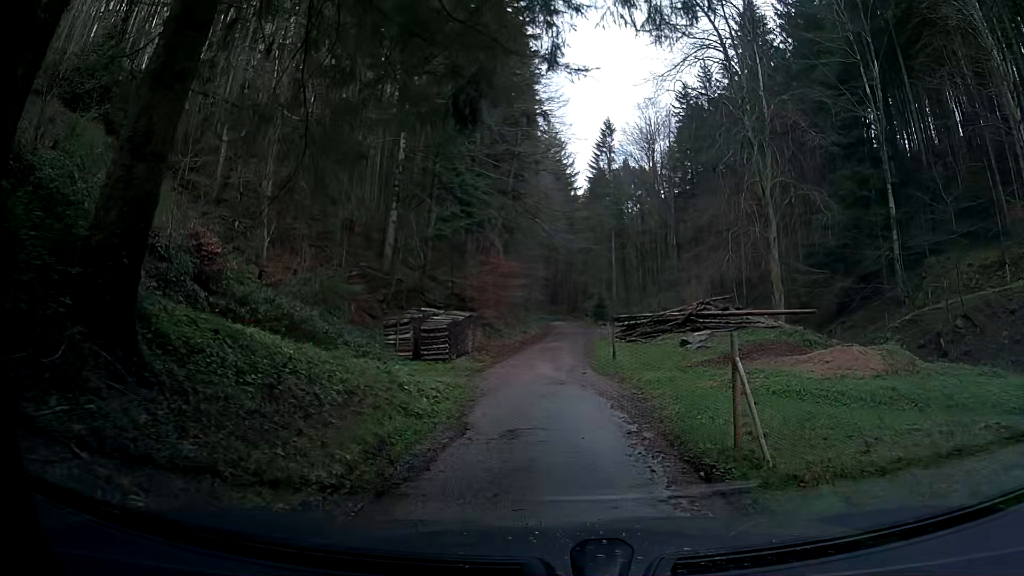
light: Day
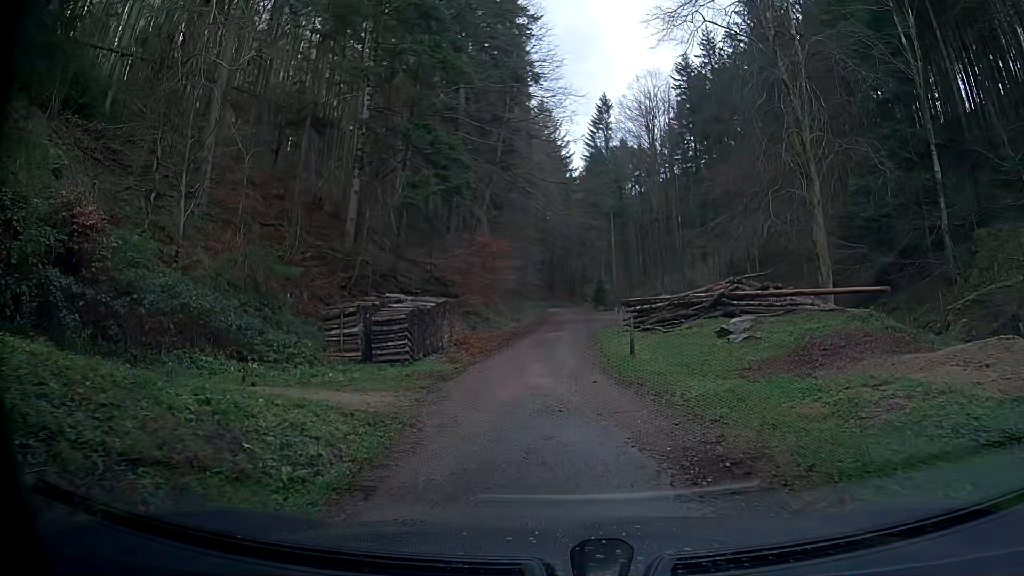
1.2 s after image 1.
(+0.1, +6.3) m; +1°
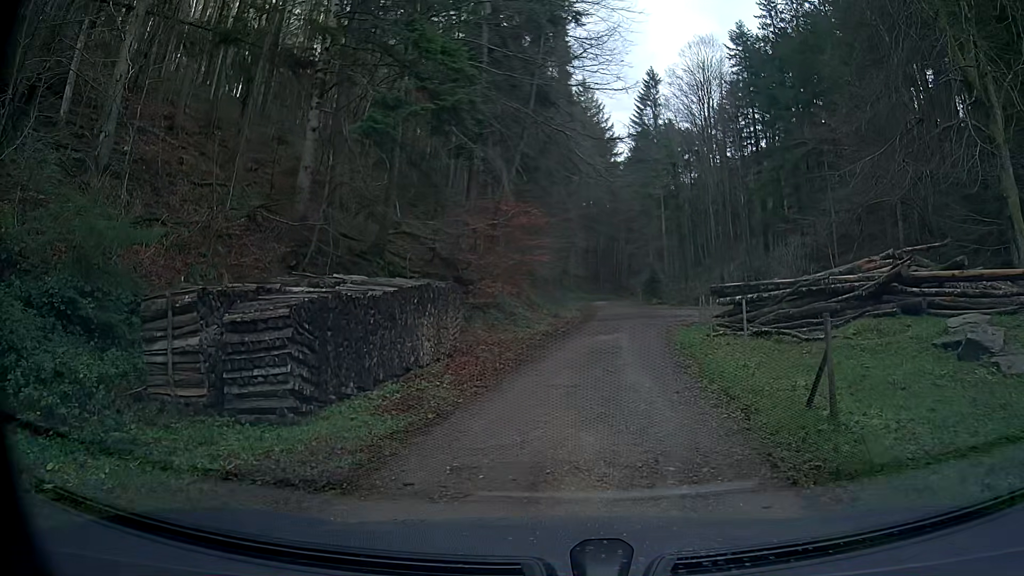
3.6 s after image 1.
(-0.4, +10.4) m; -3°
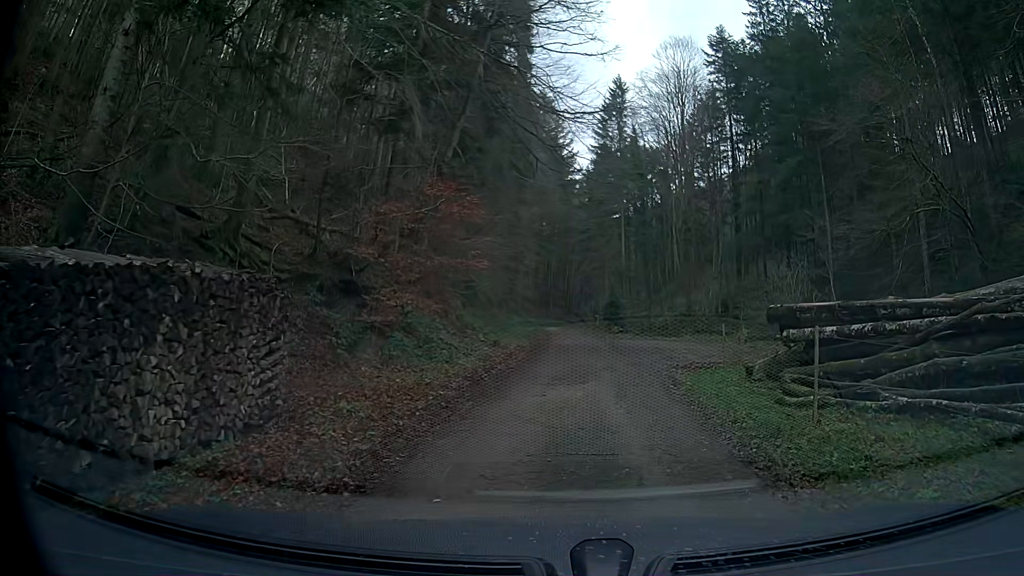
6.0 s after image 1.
(+0.2, +9.3) m; +4°
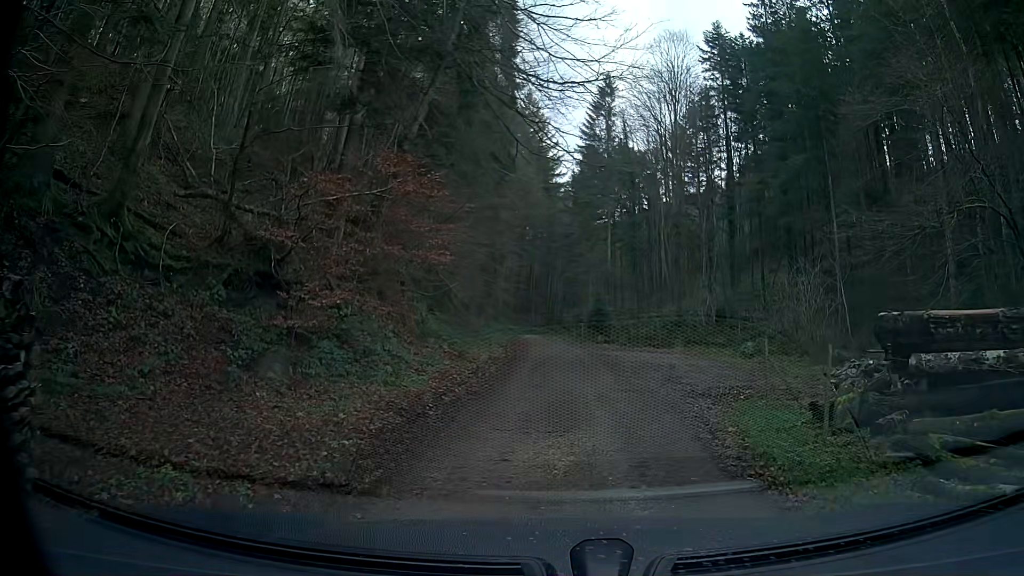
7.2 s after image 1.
(+0.1, +4.6) m; +3°
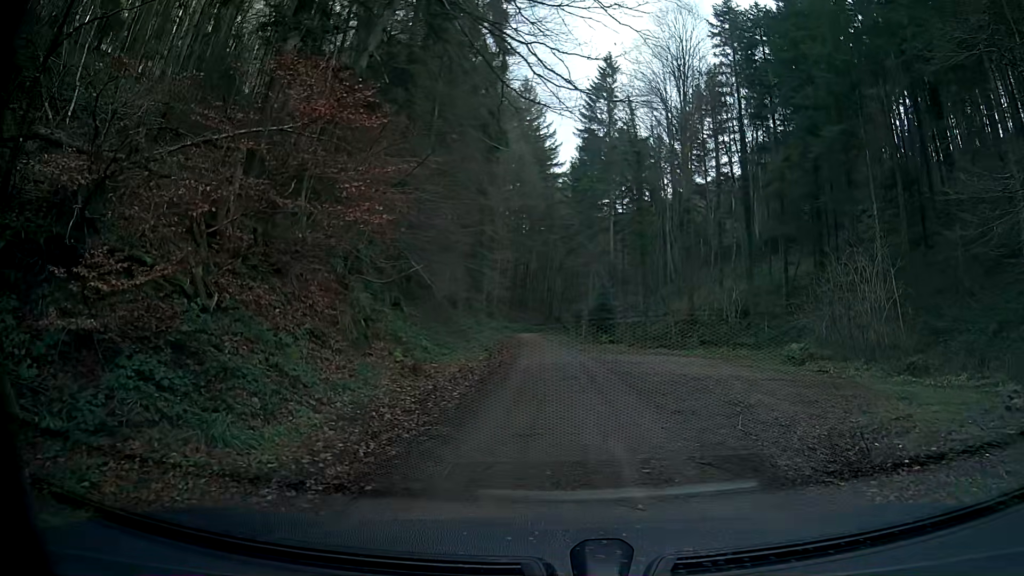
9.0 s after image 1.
(-0.1, +6.9) m; -2°
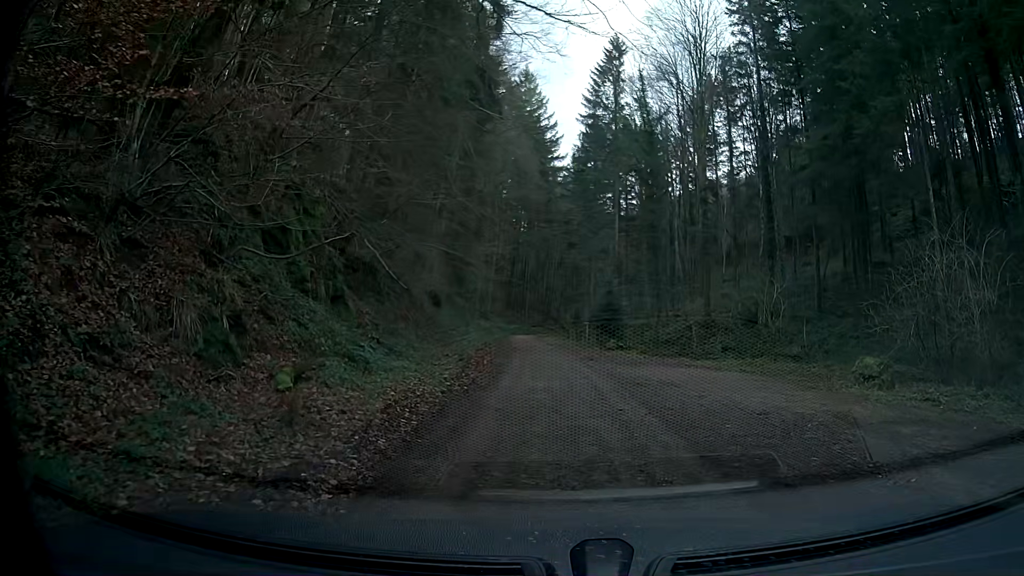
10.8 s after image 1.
(0.0, +7.2) m; 0°
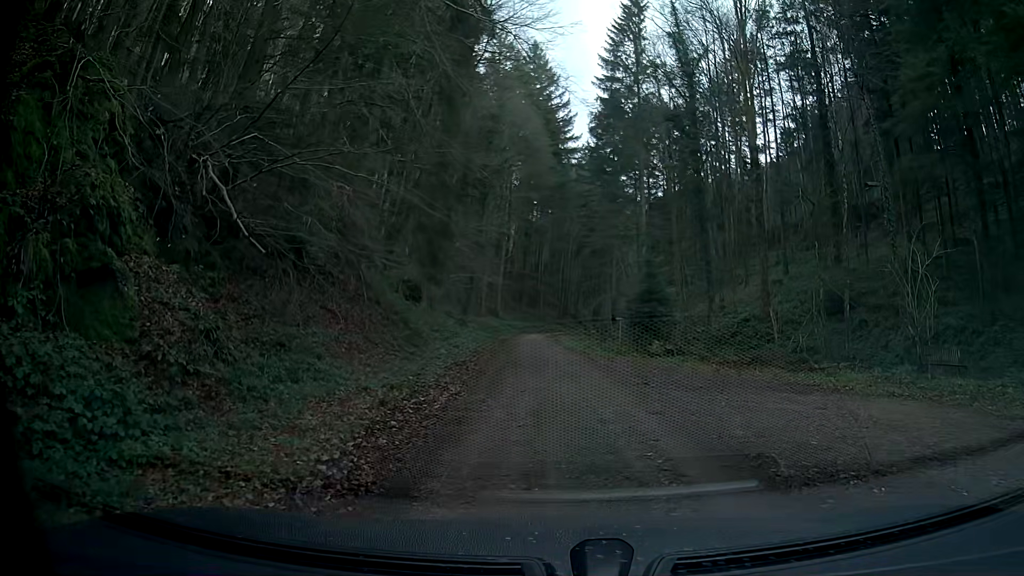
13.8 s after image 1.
(-0.1, +11.5) m; -1°
